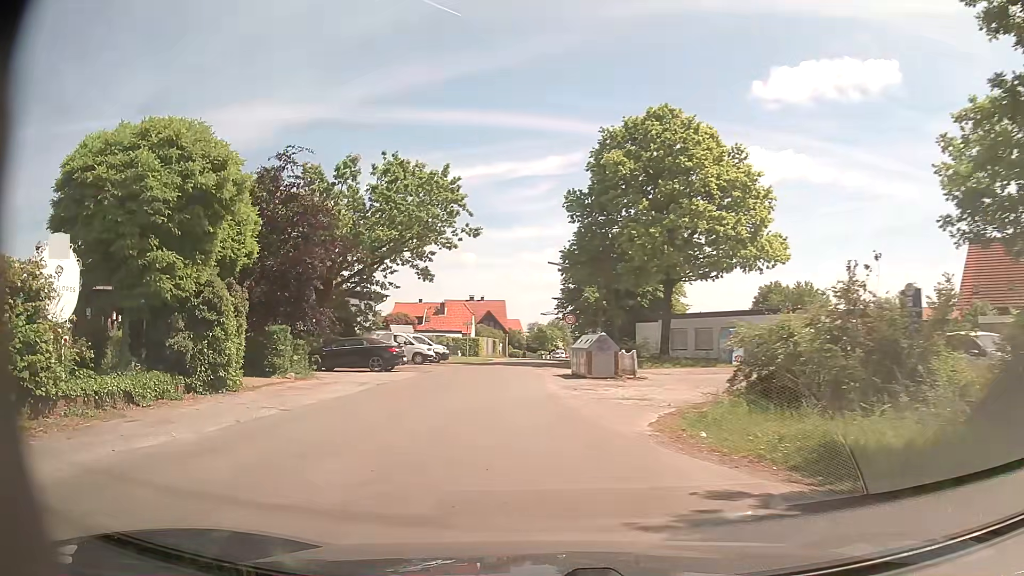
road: unclassified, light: Day
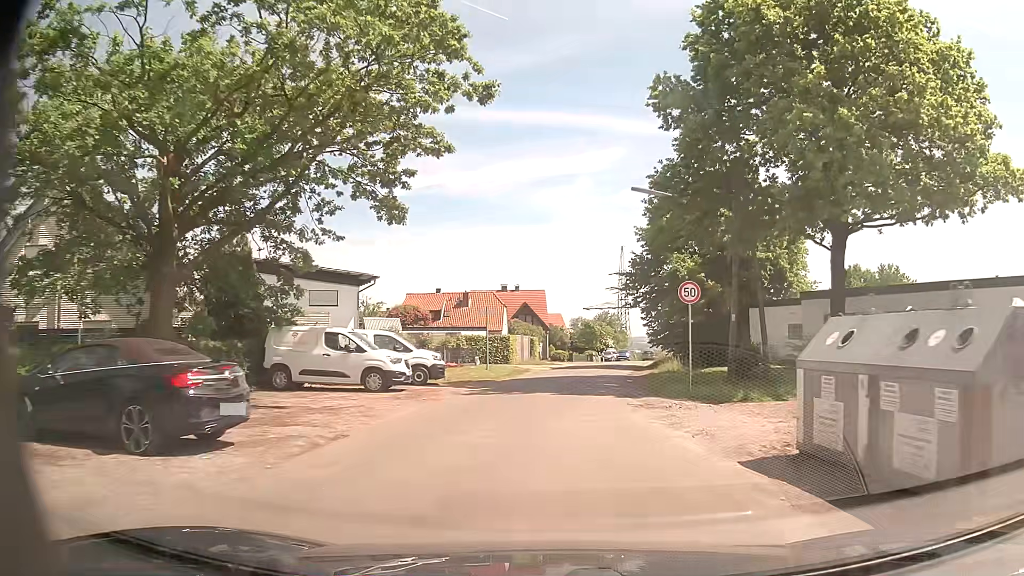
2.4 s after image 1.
(-1.9, +20.6) m; -4°
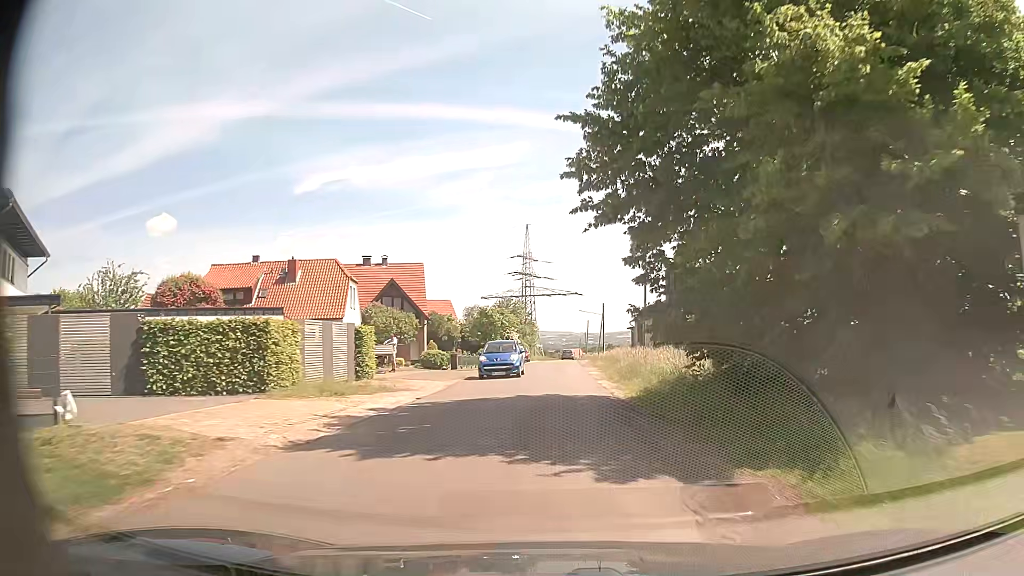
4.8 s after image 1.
(+1.7, +28.3) m; +8°
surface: asphalt
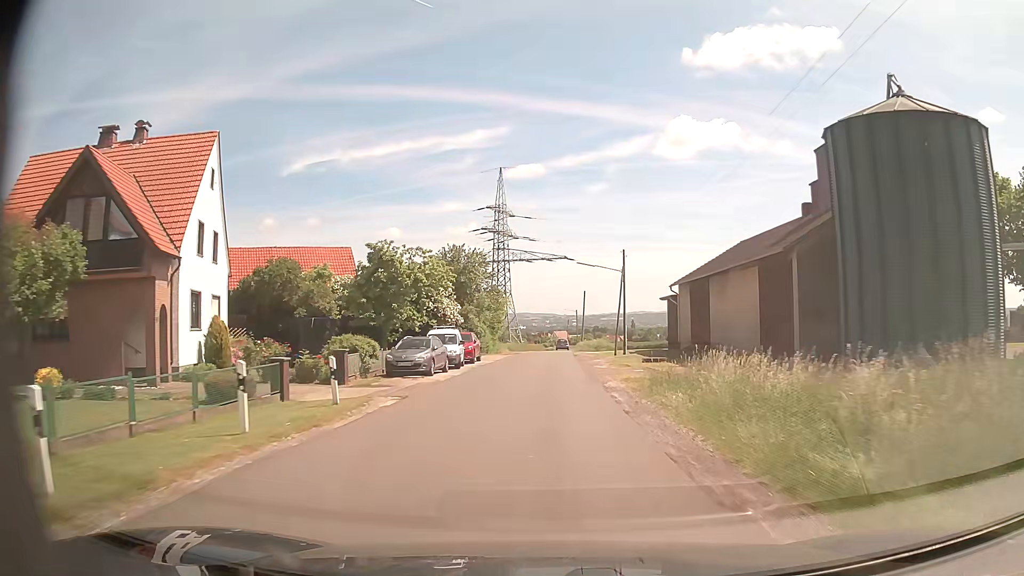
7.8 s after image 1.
(+0.8, +41.4) m; +1°
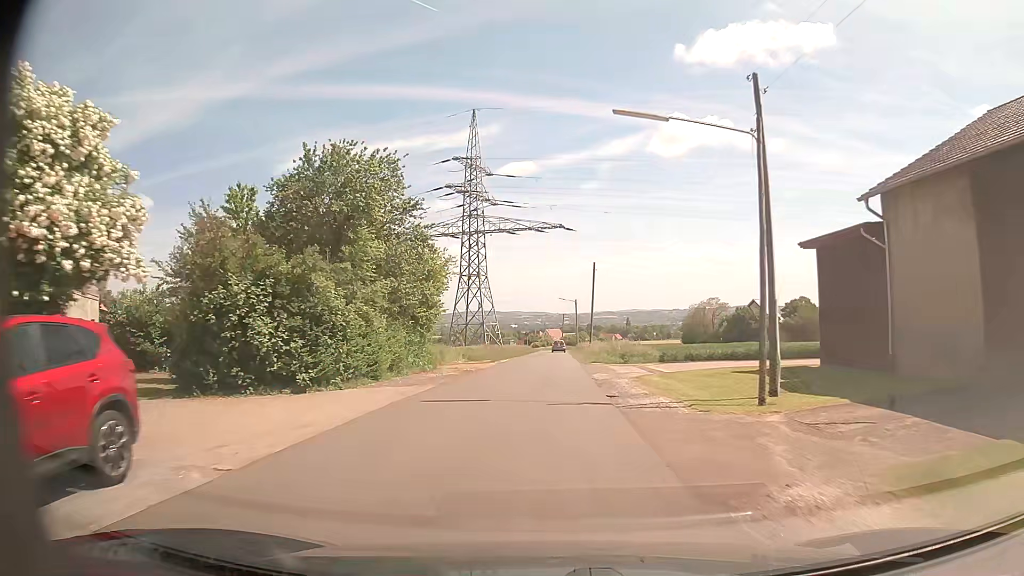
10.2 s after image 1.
(+0.3, +33.0) m; +1°
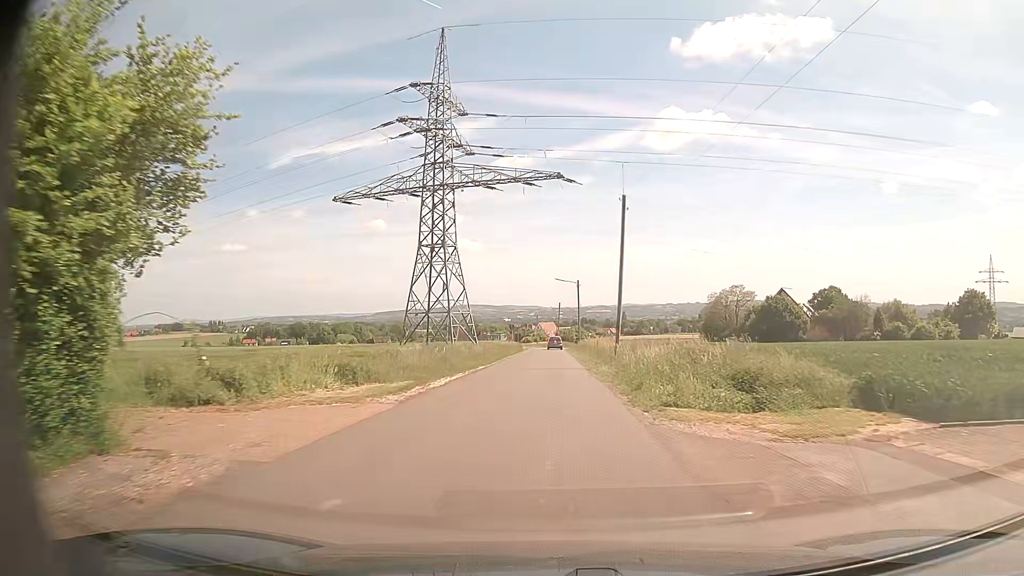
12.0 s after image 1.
(-0.2, +25.2) m; 0°
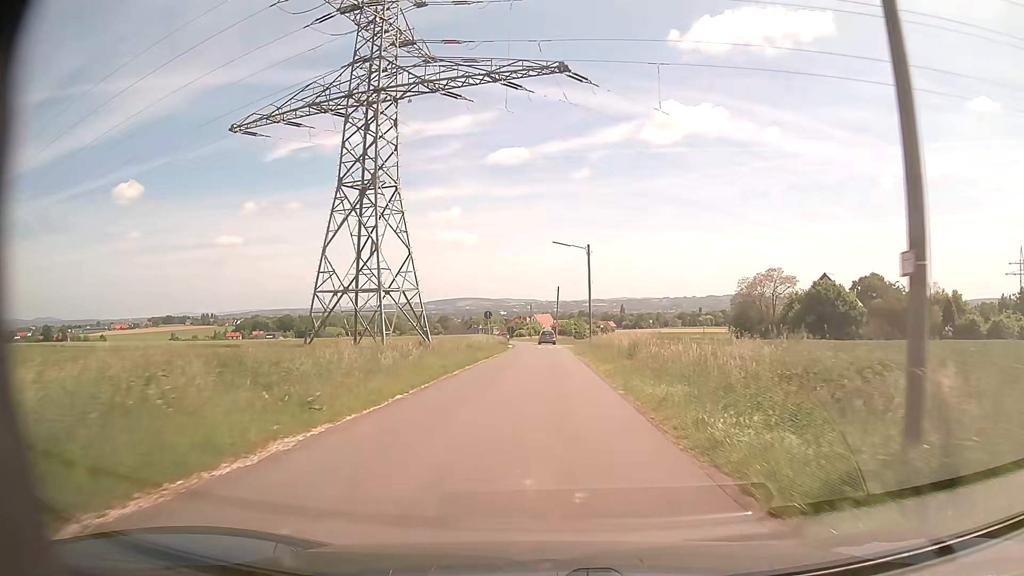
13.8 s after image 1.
(+0.1, +24.7) m; +1°
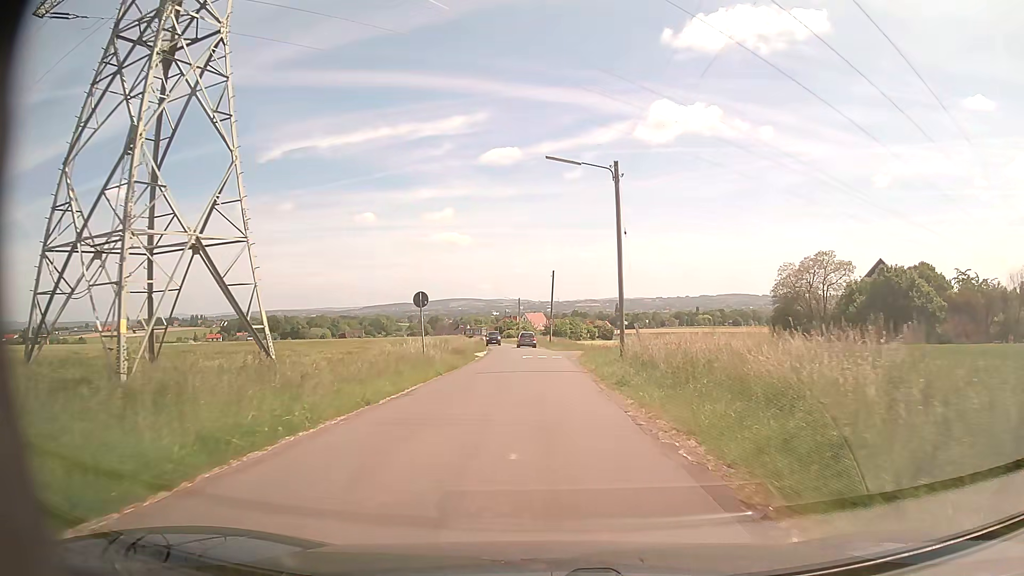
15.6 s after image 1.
(+0.1, +23.5) m; +1°
(0, +10) (0, +20) (0, +30) (0, +40) (-1, +50) (-2, +60) (-3, +70) (-4, +80) (-5, +90) (-6, +100) m
